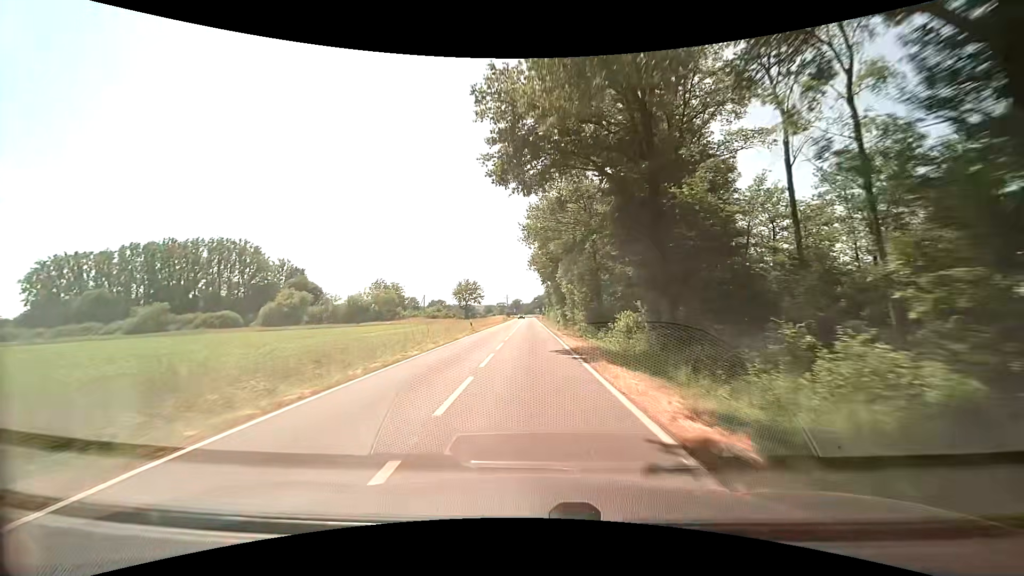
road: secondary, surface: asphalt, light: Day
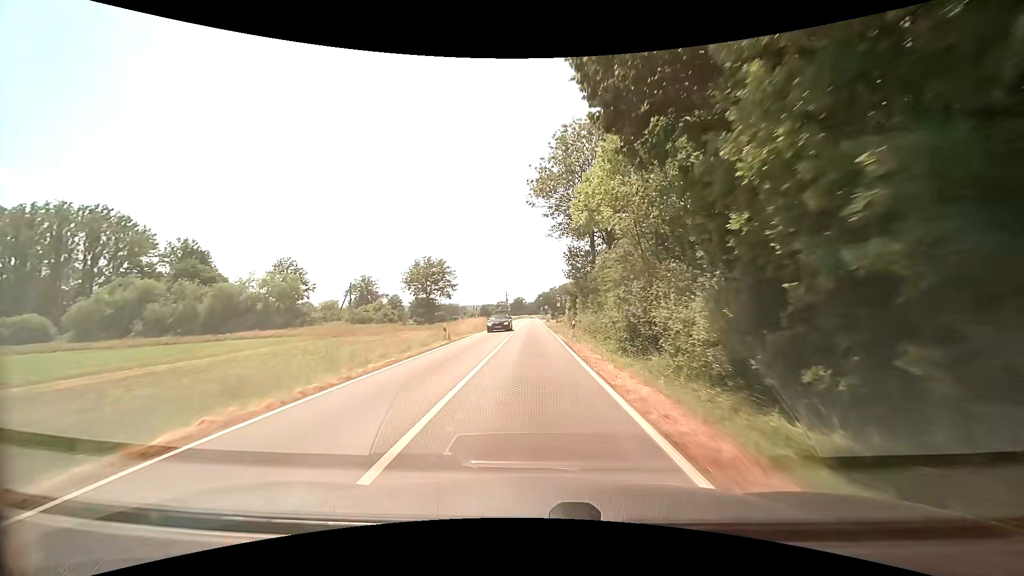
(-0.7, +63.2) m; -1°
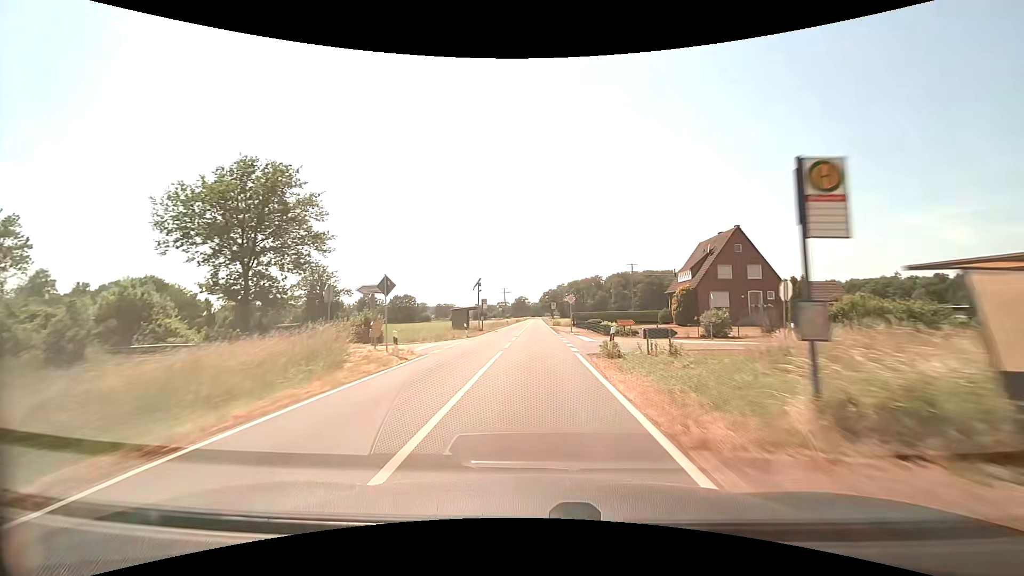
(+0.1, +61.5) m; 0°
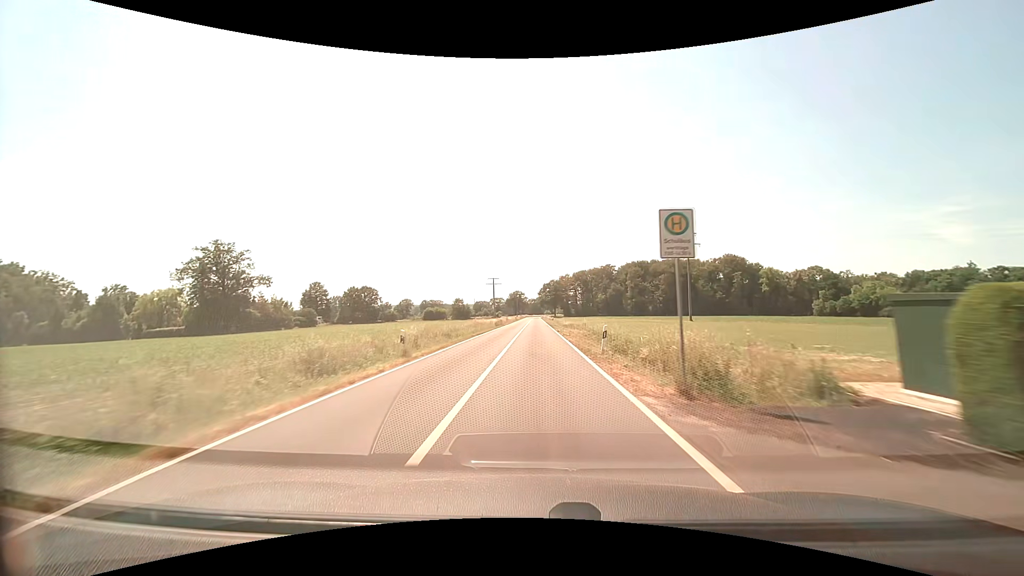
(+0.1, +62.4) m; 0°
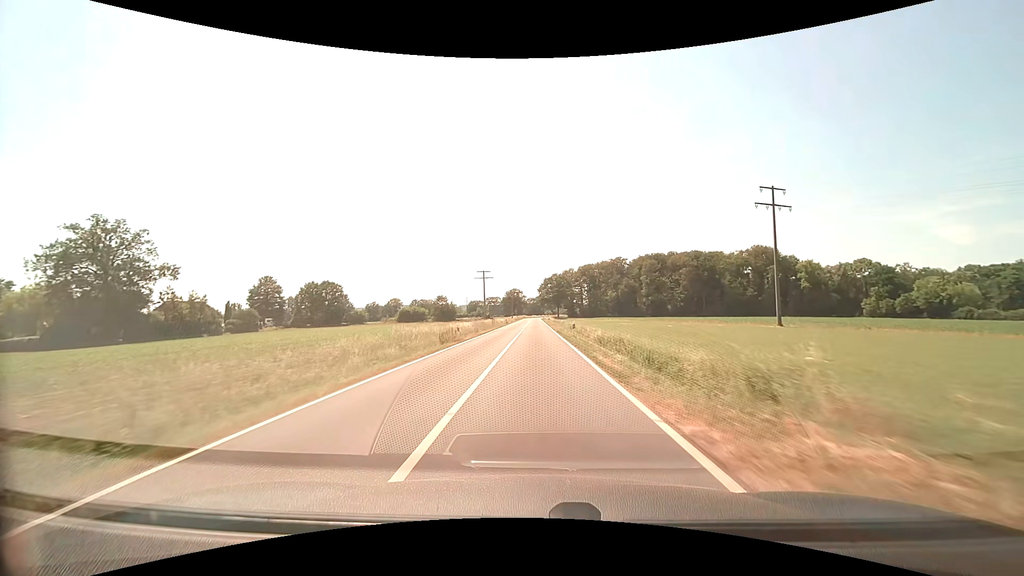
(0.0, +37.8) m; 0°
